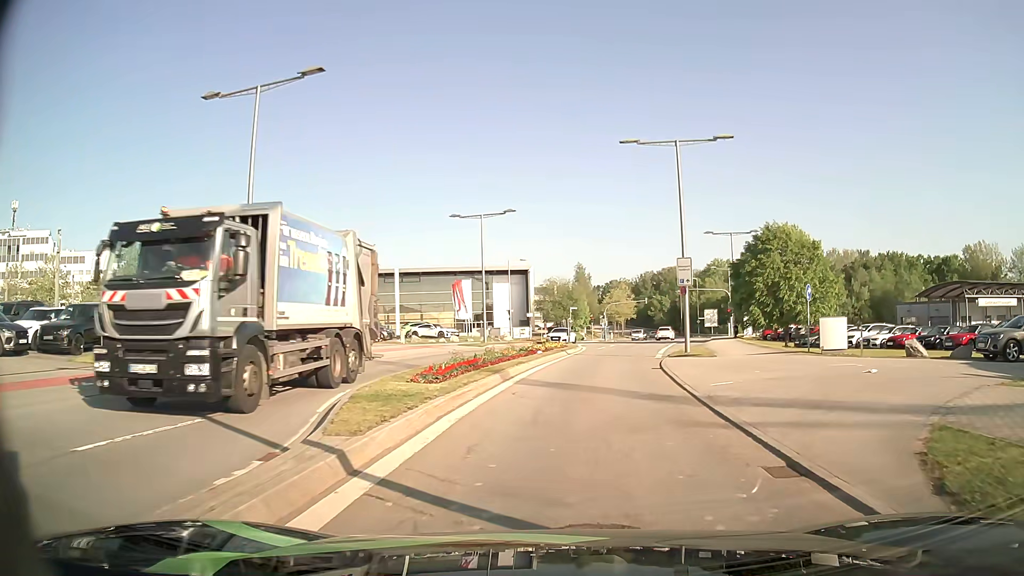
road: secondary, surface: asphalt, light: Day
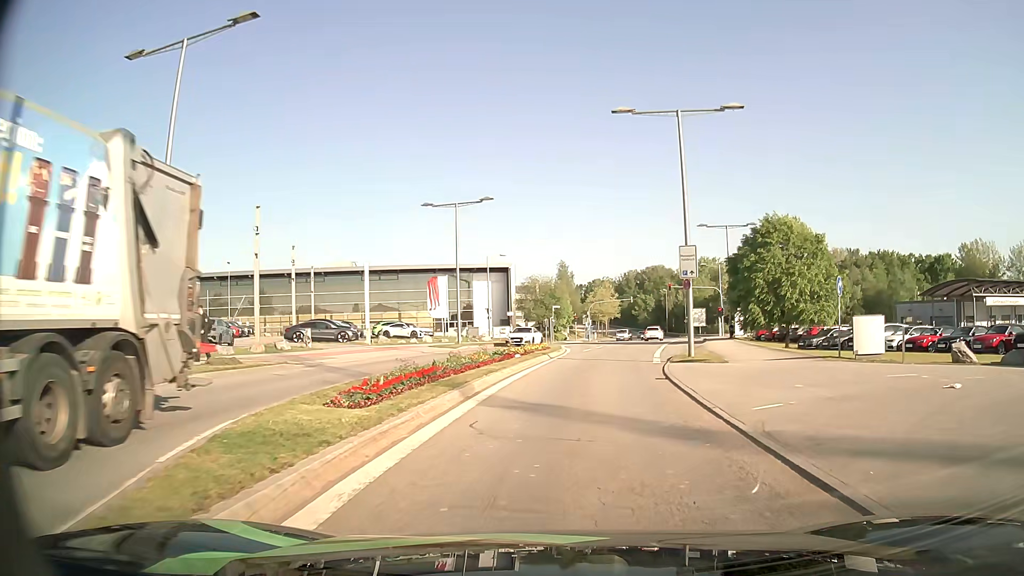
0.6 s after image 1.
(+0.1, +4.2) m; +2°
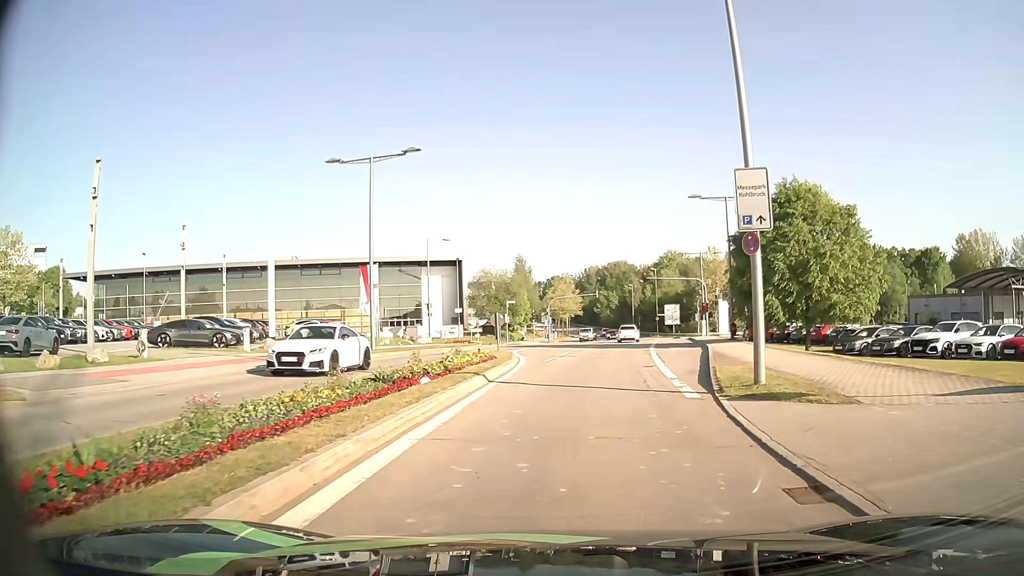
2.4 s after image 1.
(+0.2, +11.9) m; +3°
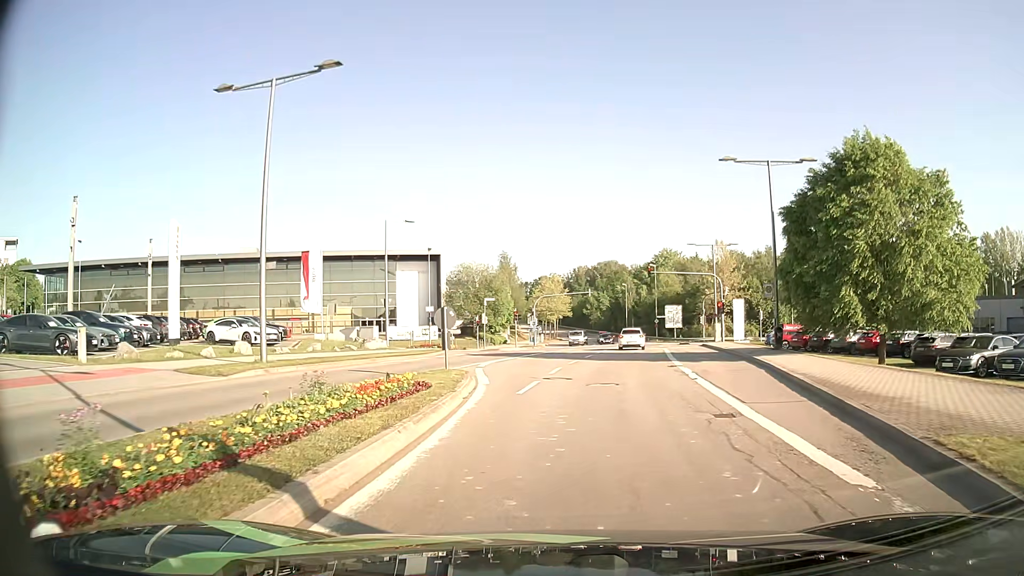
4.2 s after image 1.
(+0.1, +11.0) m; +1°
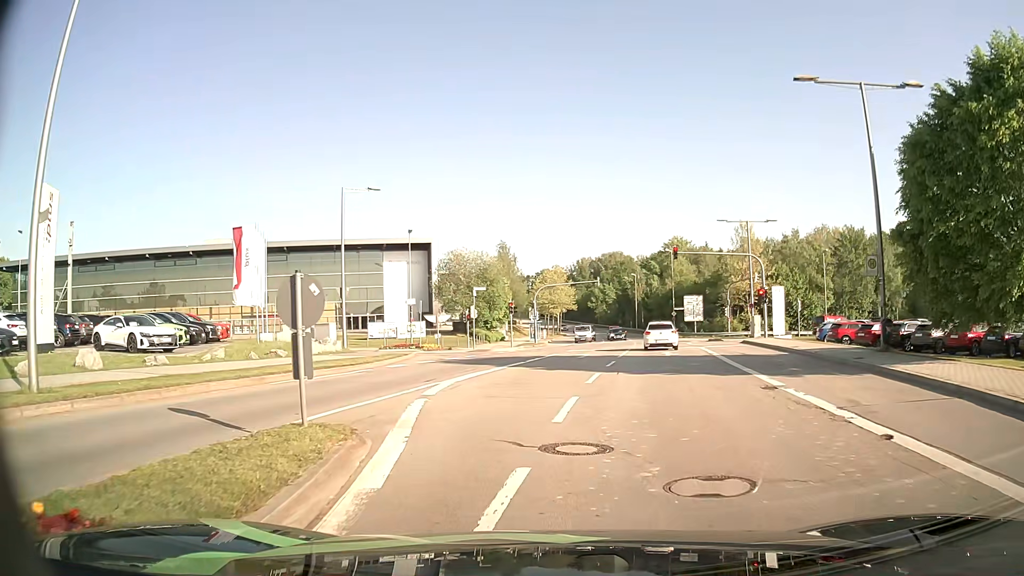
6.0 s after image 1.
(0.0, +10.6) m; 0°
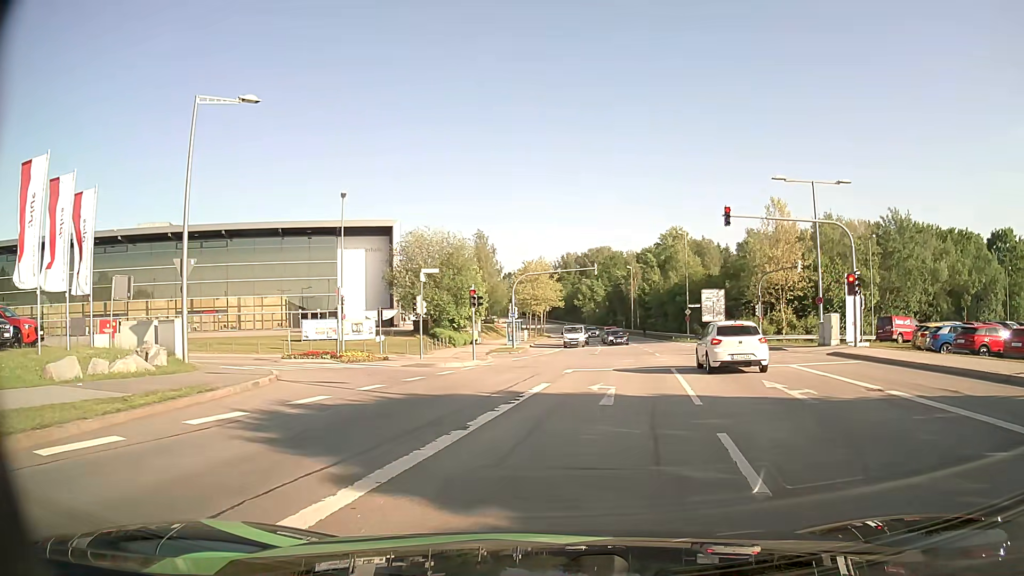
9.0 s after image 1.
(-0.1, +15.9) m; +1°
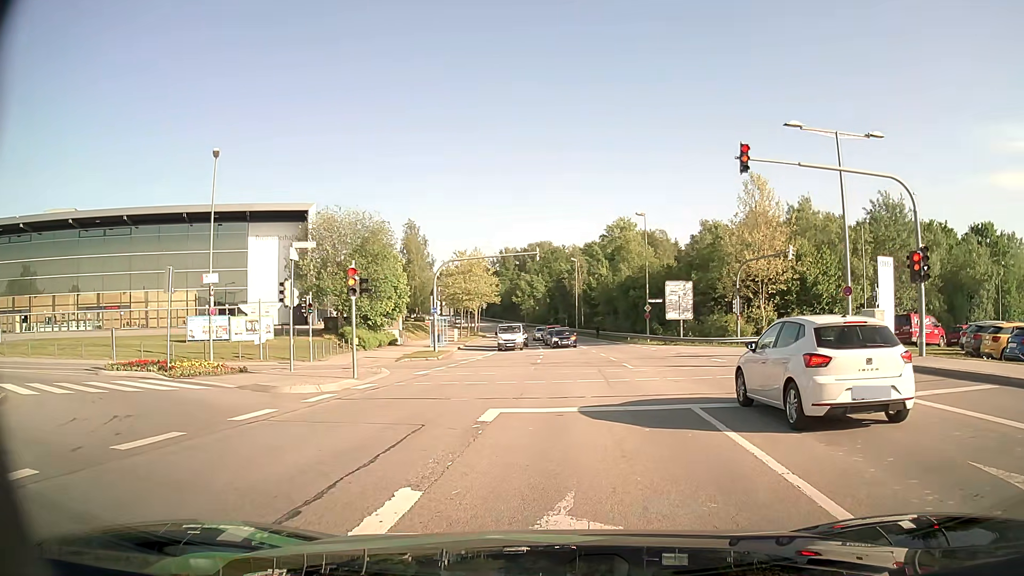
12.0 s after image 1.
(+0.4, +10.3) m; +5°
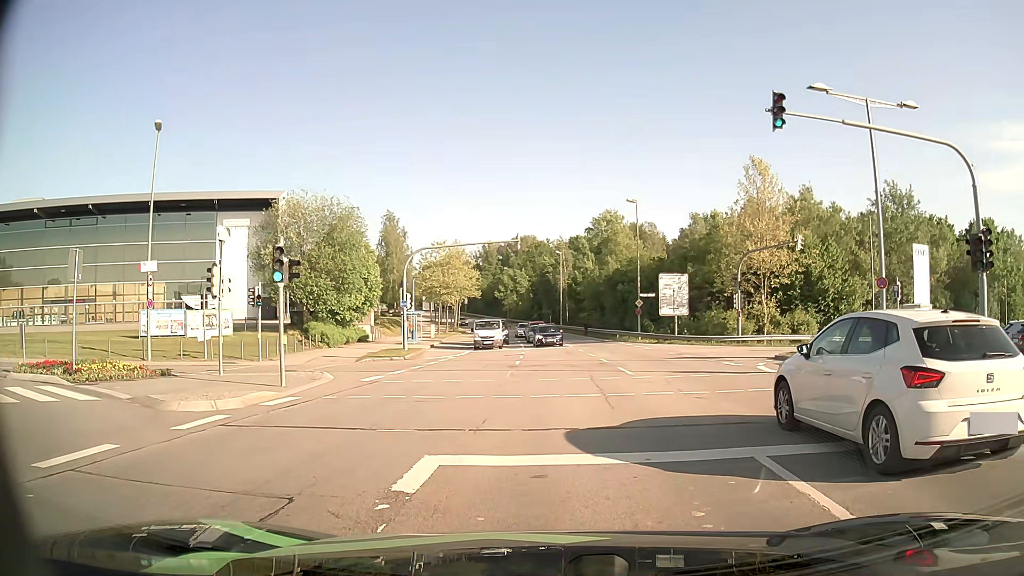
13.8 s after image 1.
(+0.1, +4.3) m; +2°
(0, +10) (0, +20) (-8, +26) (-17, +22) (-26, +17) (-35, +13) (-43, +8) (-52, +3) (-61, -2) (-69, -7) m
